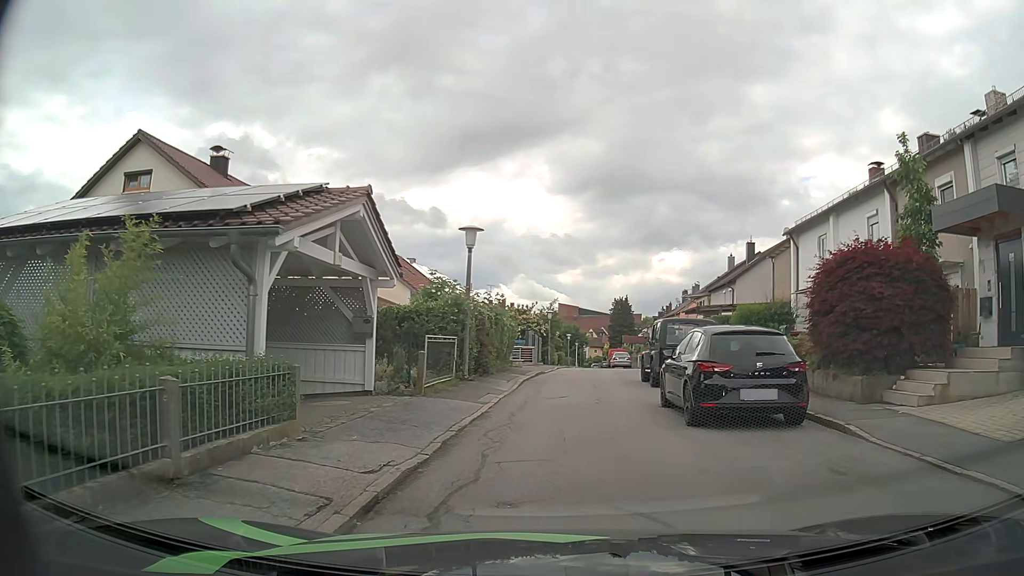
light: Day
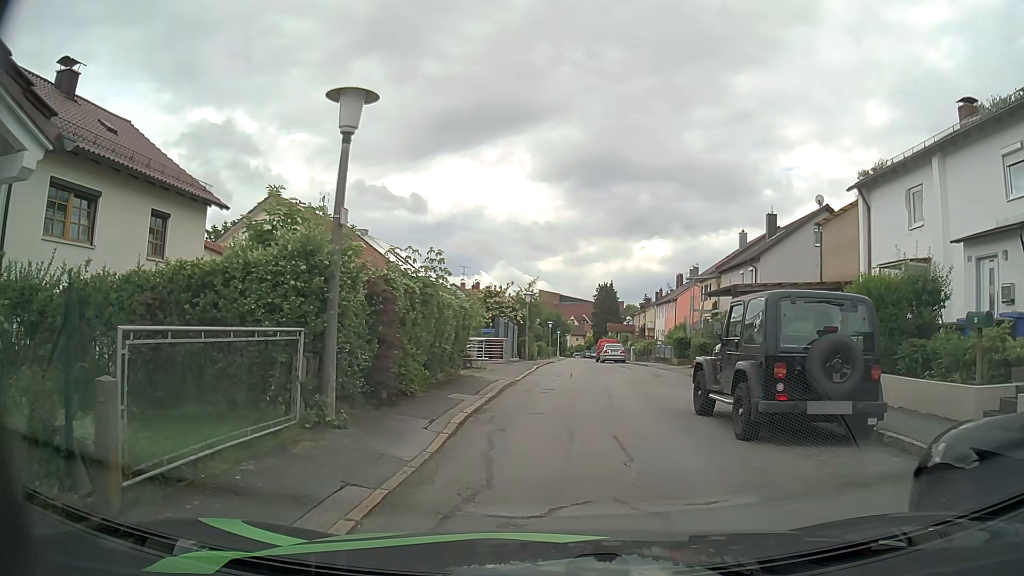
(+0.1, +9.4) m; +1°
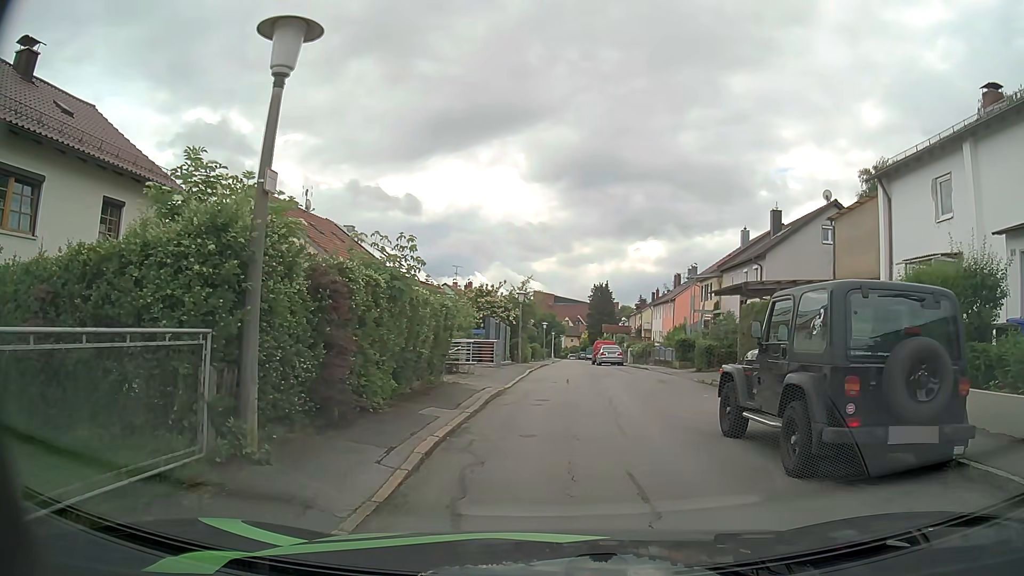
(0.0, +2.0) m; +1°
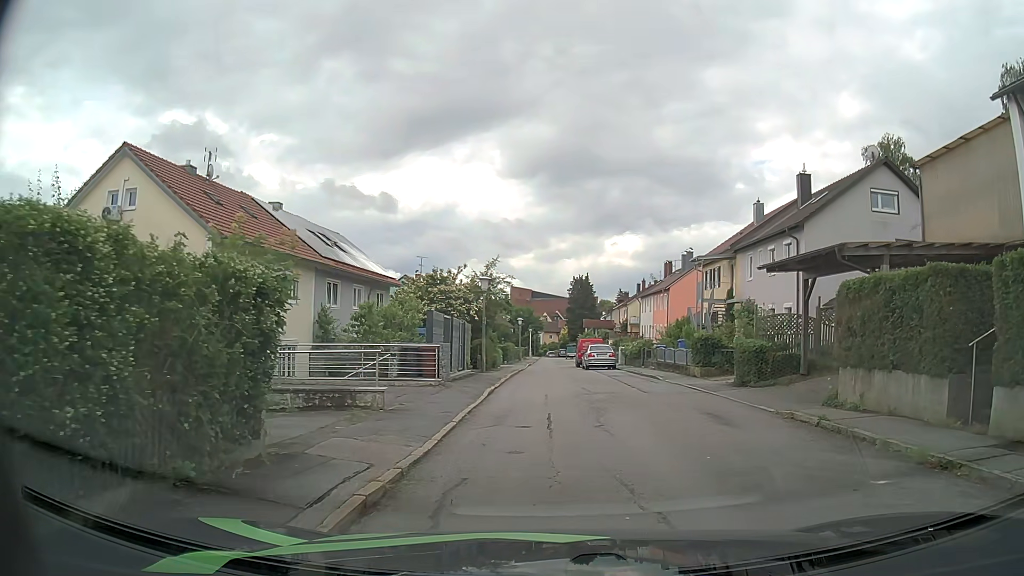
(+0.1, +9.0) m; +1°
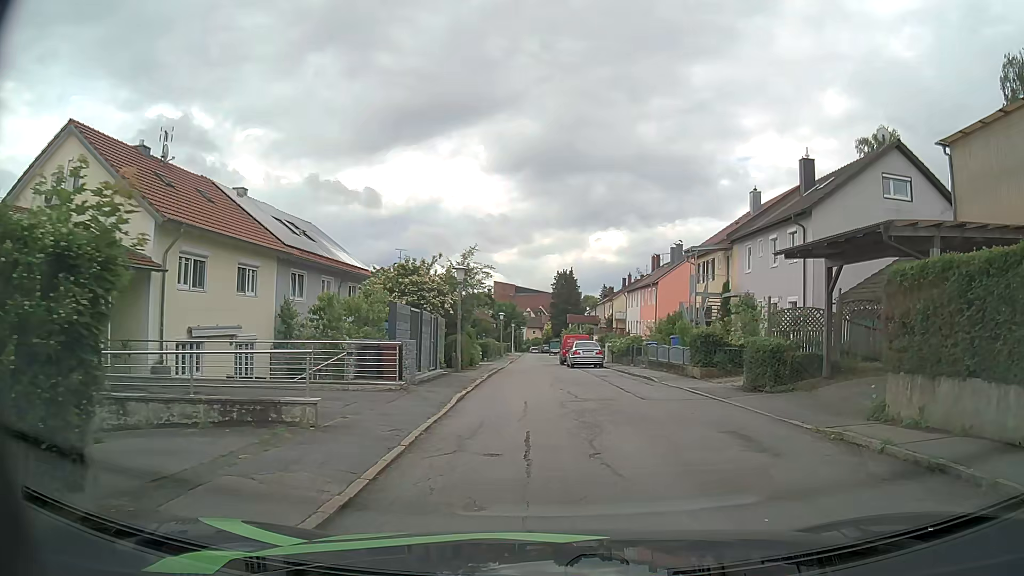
(0.0, +2.6) m; +2°
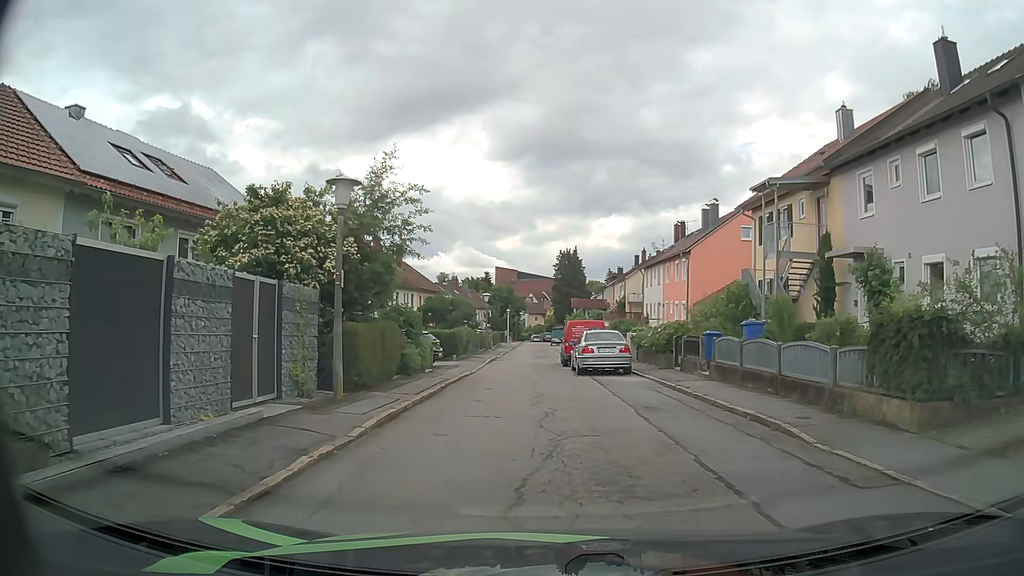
(+0.3, +13.6) m; -1°
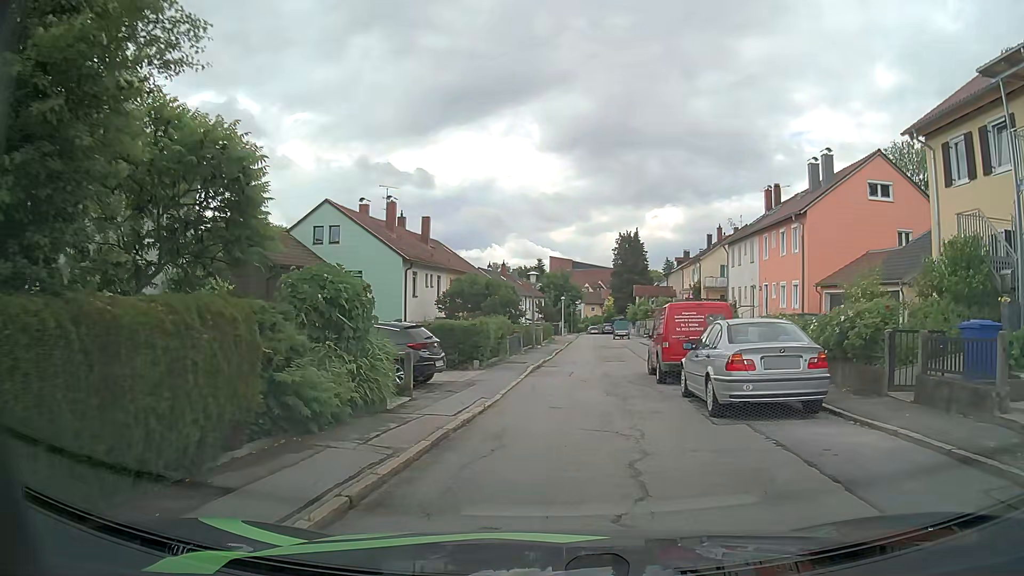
(-0.5, +11.5) m; -5°
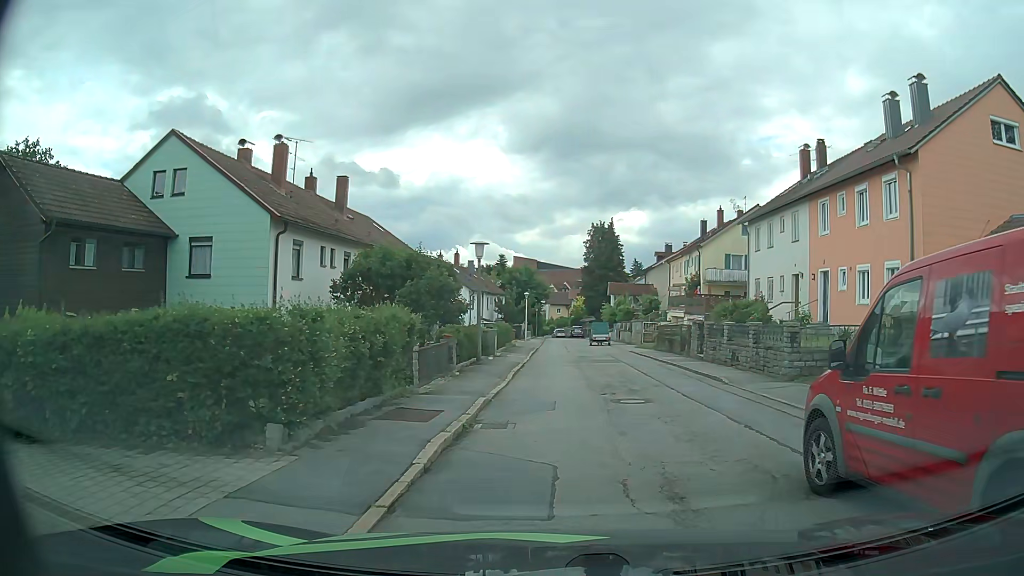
(+0.1, +13.0) m; +2°
(+1, +10) (+2, +20) (+2, +30) (+2, +40) (+2, +50) (+2, +60) (+3, +70) (+3, +80) (+3, +90) (+3, +100) m
